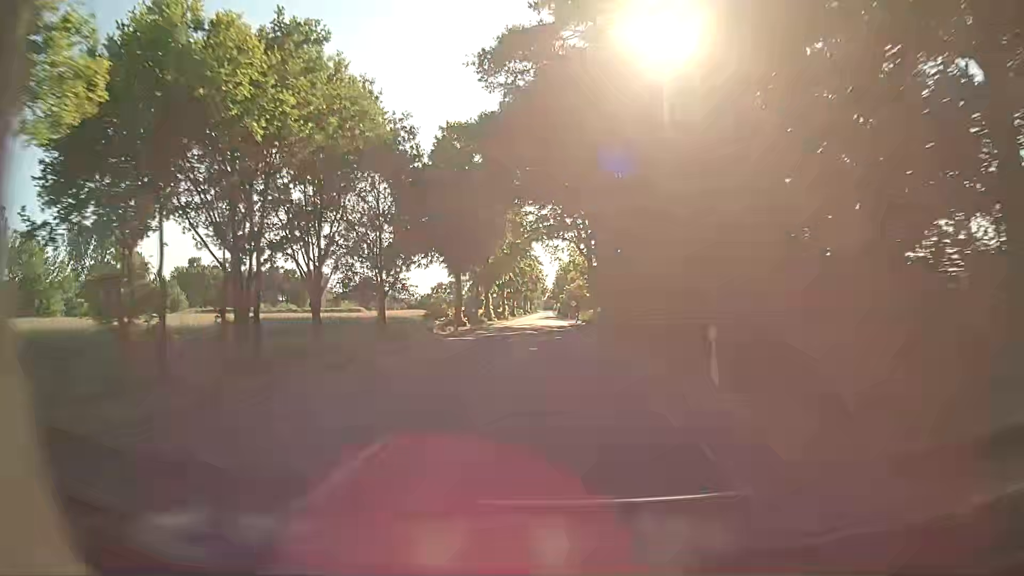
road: secondary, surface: asphalt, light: Day
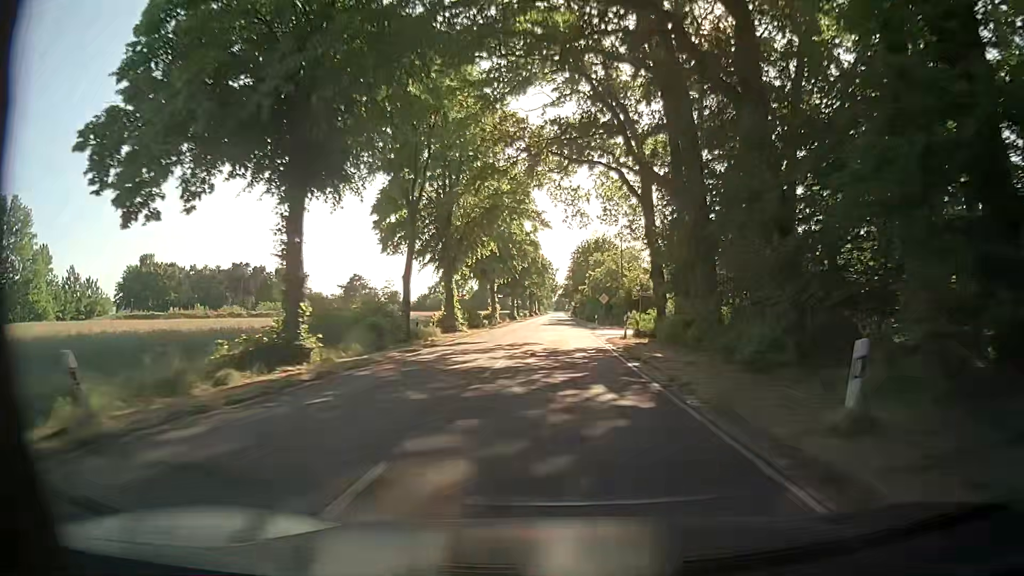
(-0.8, +37.3) m; -1°
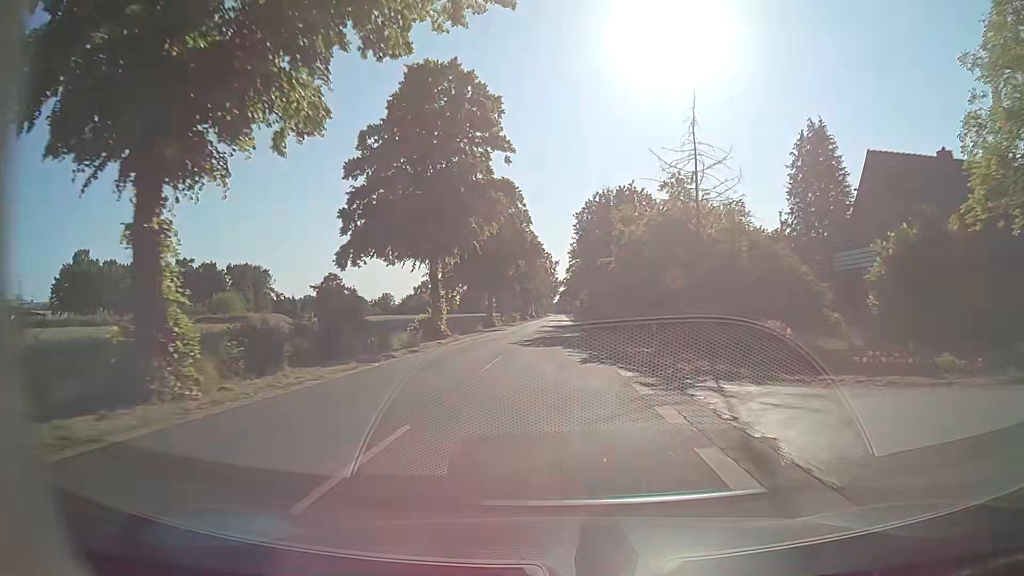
(+0.5, +33.8) m; 0°
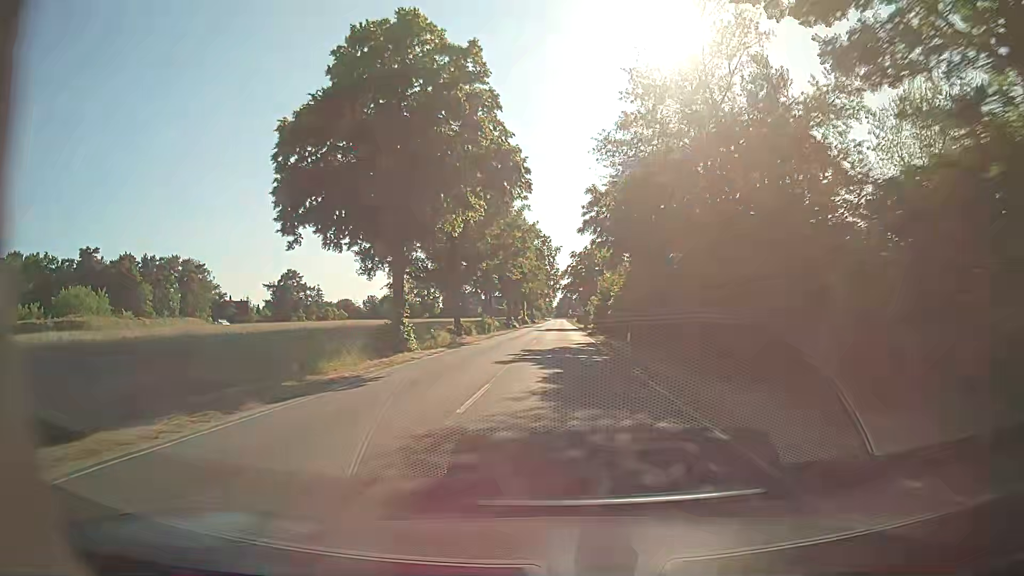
(-0.4, +42.6) m; +1°
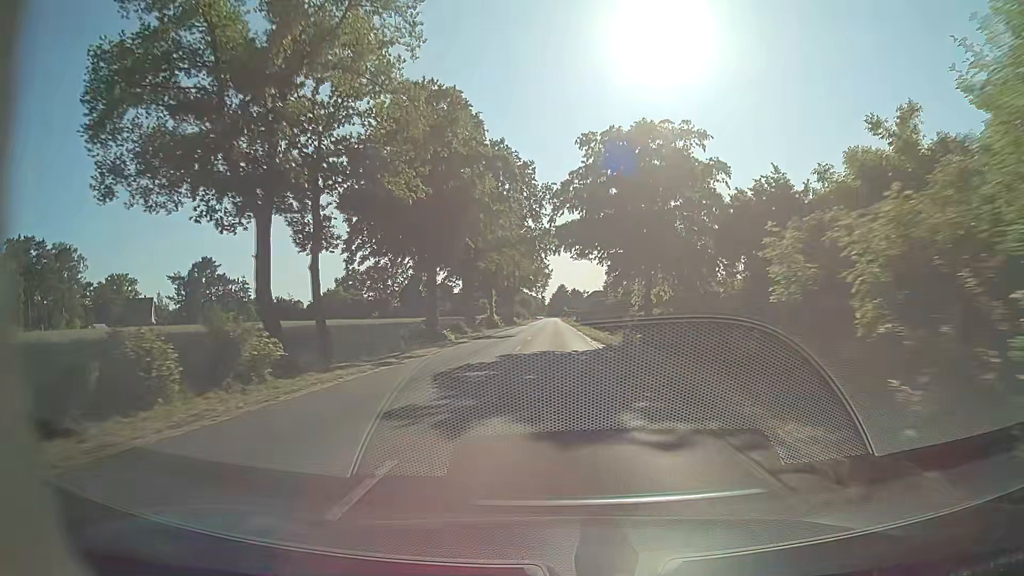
(-0.5, +54.7) m; 0°
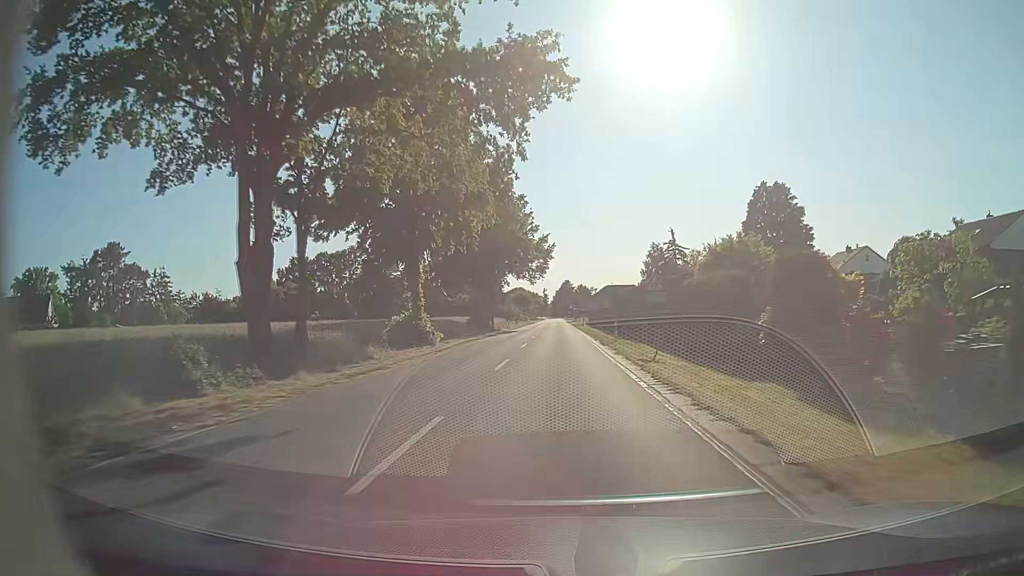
(0.0, +44.2) m; 0°
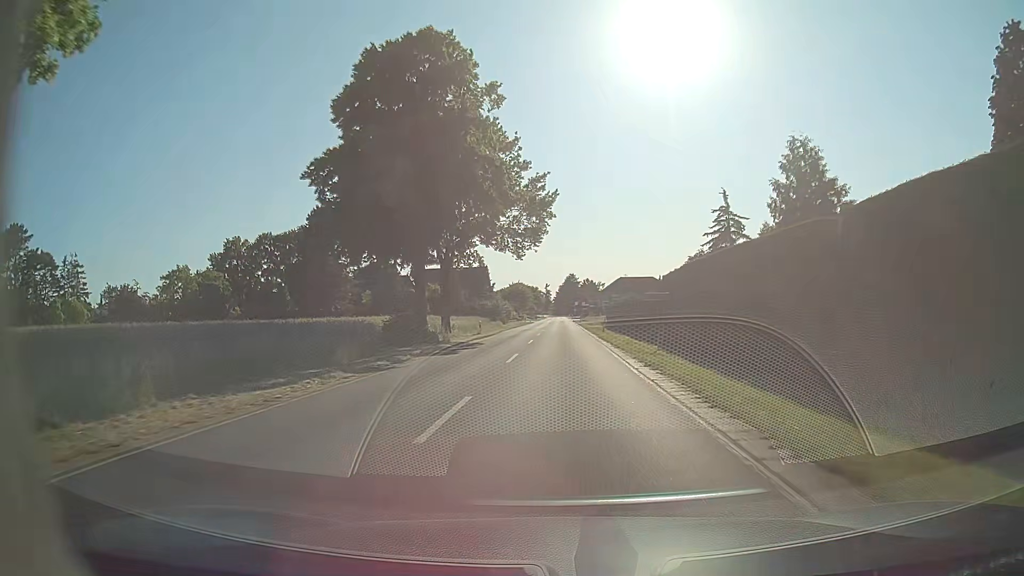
(+0.1, +33.2) m; 0°
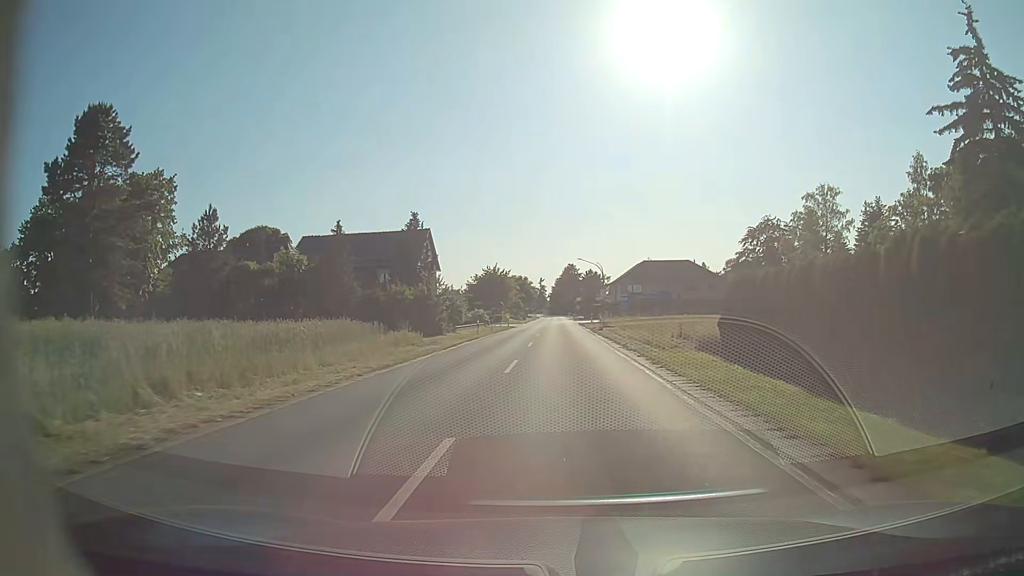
(+0.1, +50.1) m; +1°
